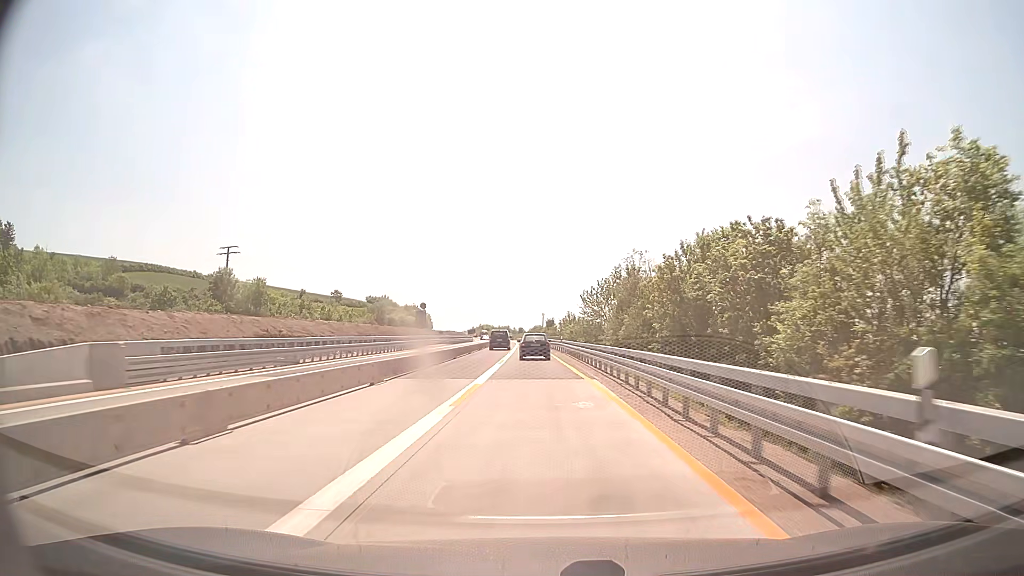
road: motorway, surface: concrete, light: Day
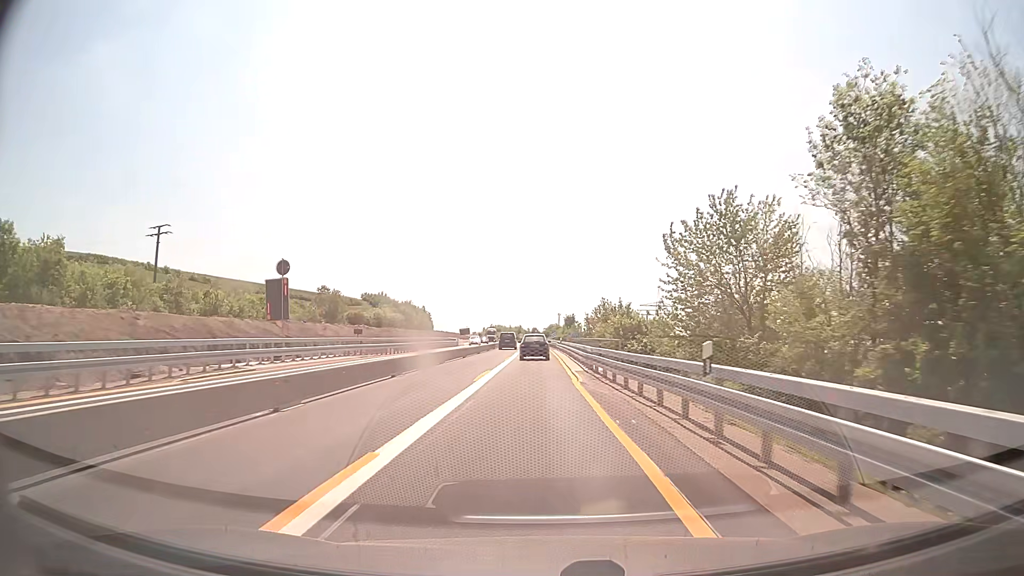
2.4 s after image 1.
(-0.5, +46.5) m; -1°
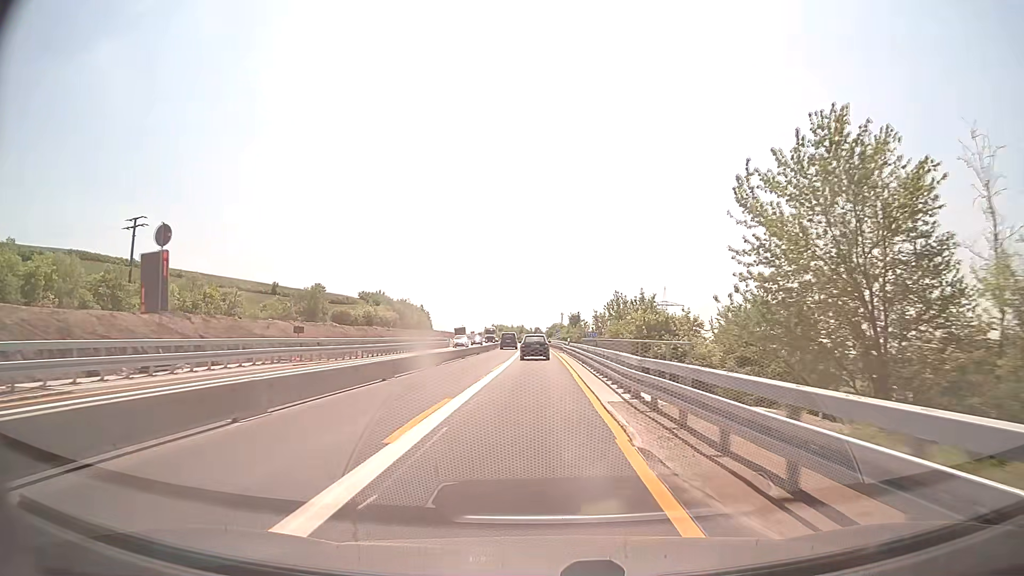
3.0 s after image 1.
(-0.1, +11.7) m; -1°
(0, +10) (0, +20) (0, +30) (0, +40) (0, +50) (0, +60) (0, +70) (0, +80) (-1, +90) (-1, +100) m
